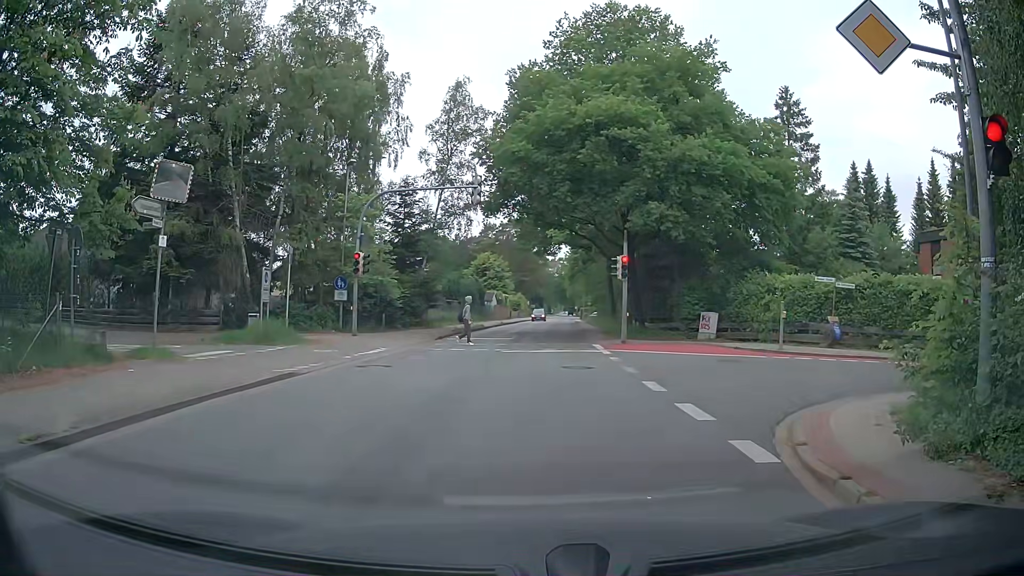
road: tertiary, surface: asphalt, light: Day
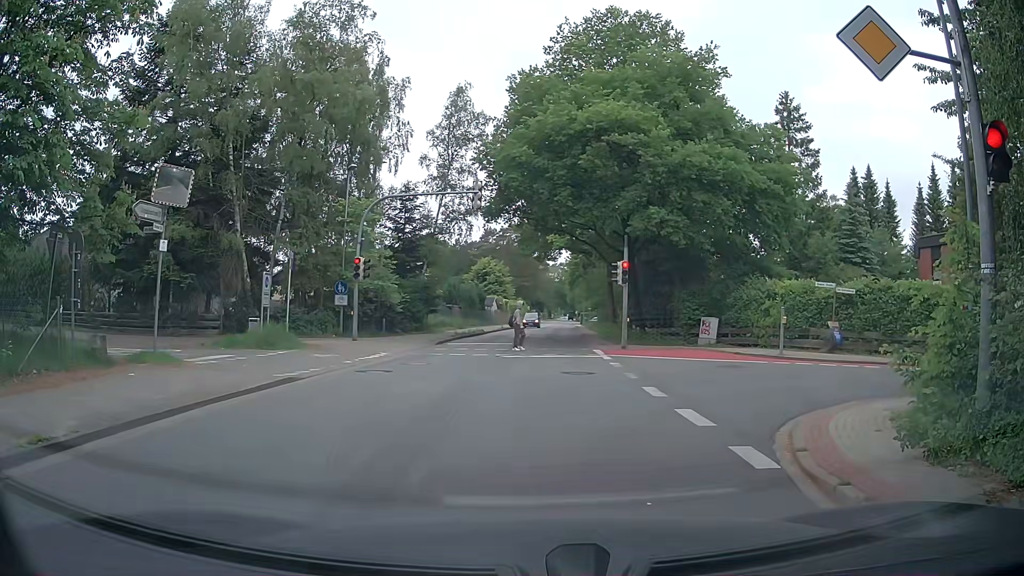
(0.0, +0.1) m; 0°
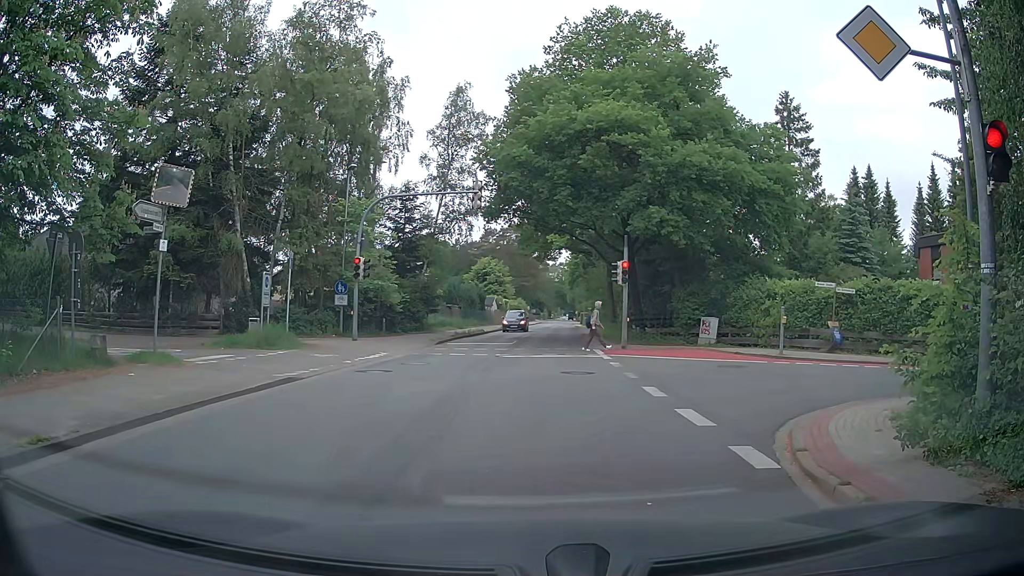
(0.0, 0.0) m; 0°
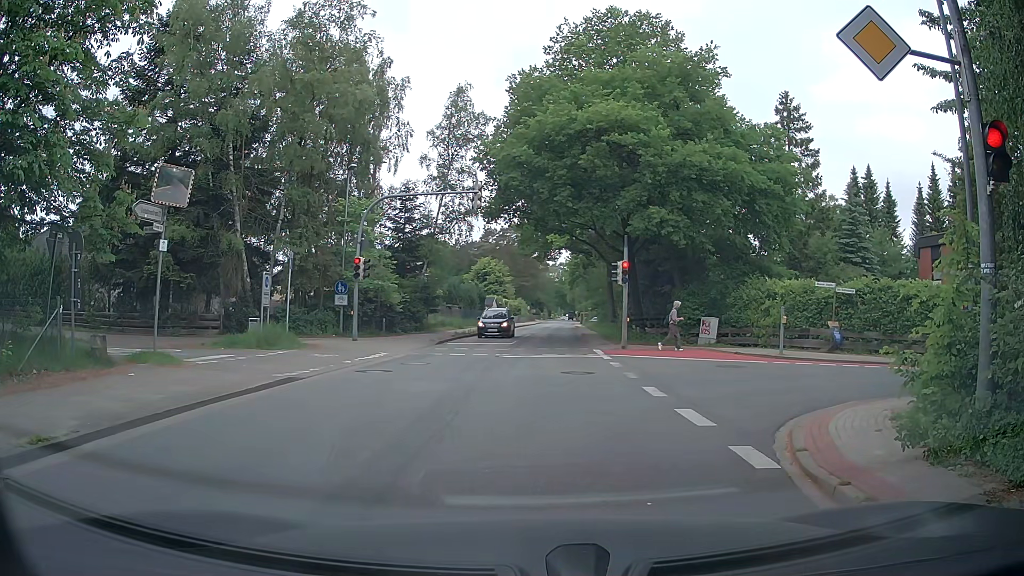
(0.0, 0.0) m; 0°
